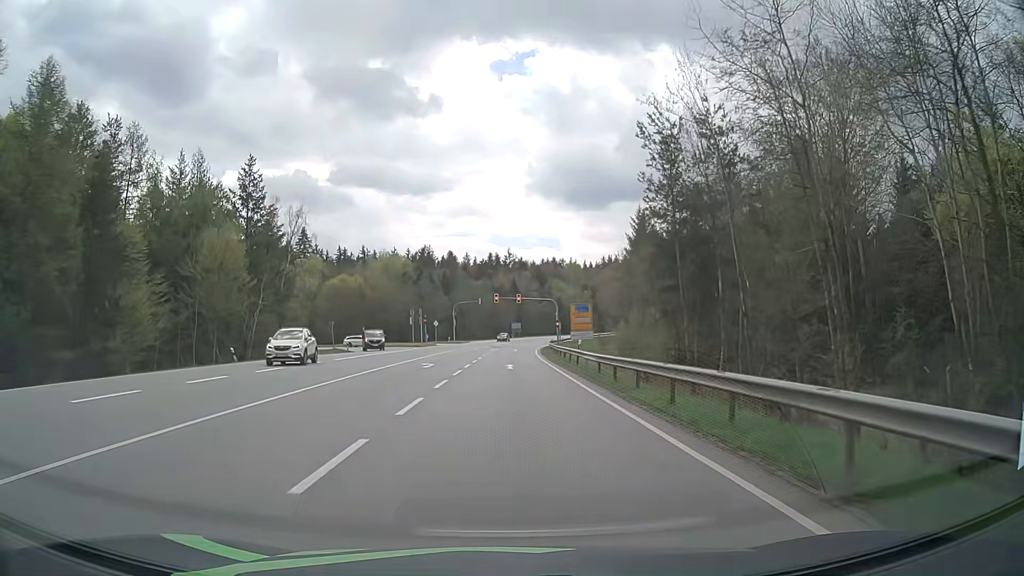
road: secondary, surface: asphalt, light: Day
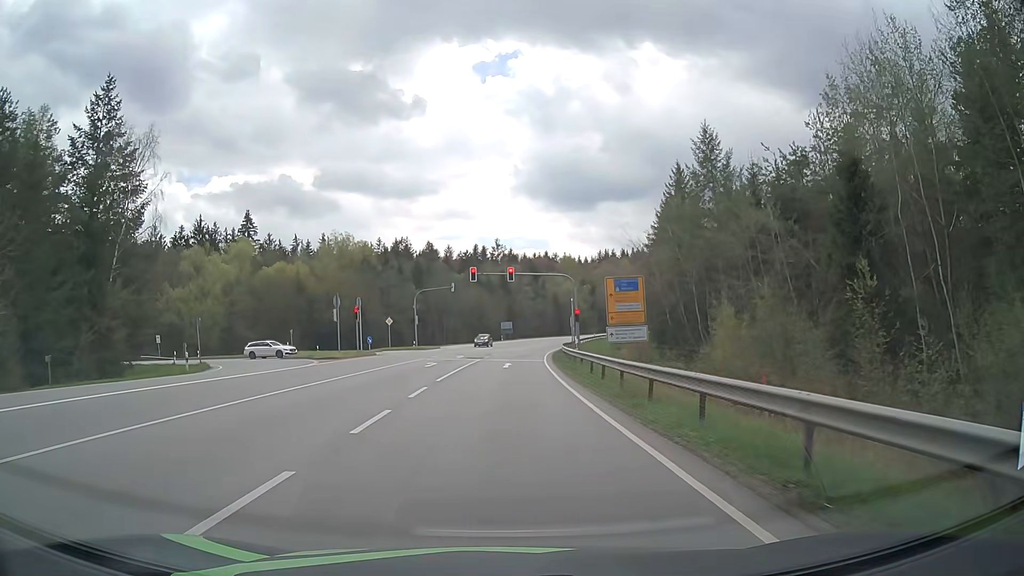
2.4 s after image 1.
(+0.3, +31.6) m; +1°
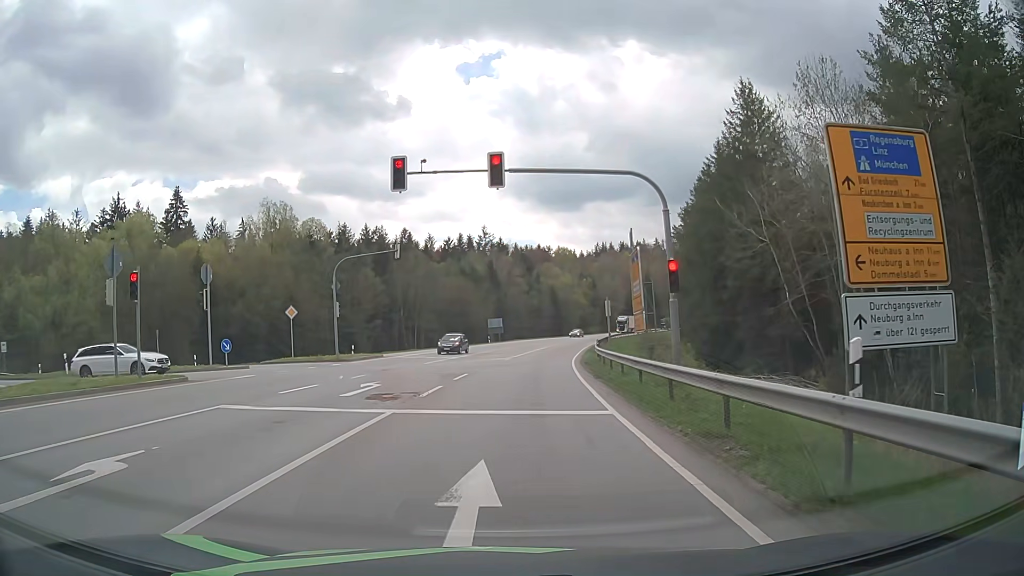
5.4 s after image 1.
(+0.2, +28.4) m; +1°
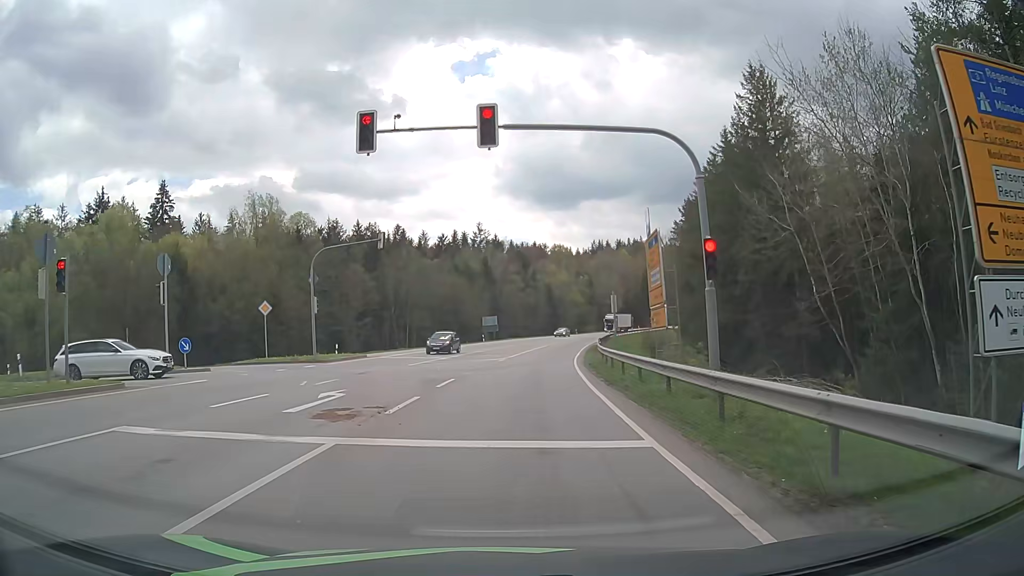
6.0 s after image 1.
(0.0, +3.5) m; 0°
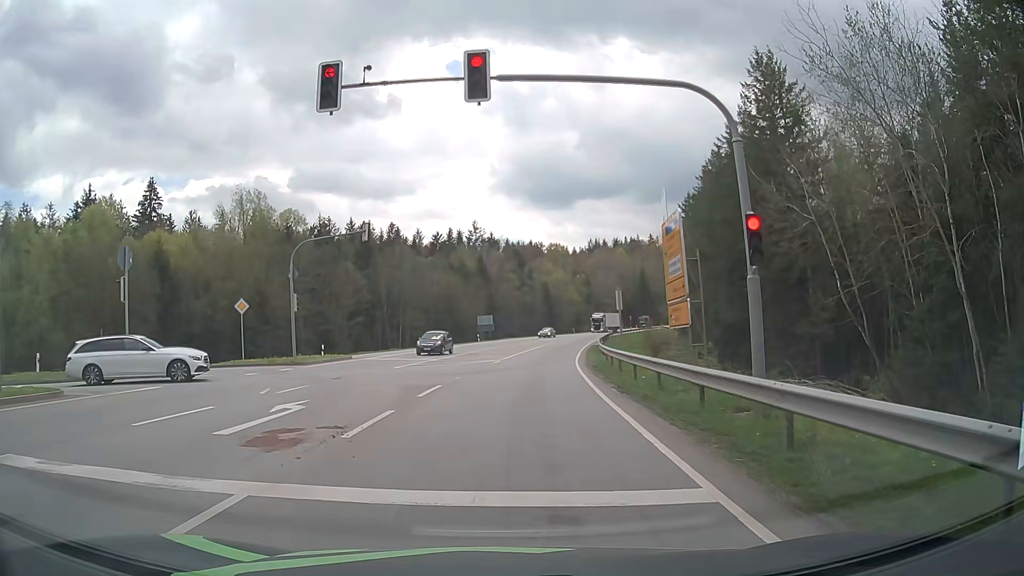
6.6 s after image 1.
(0.0, +2.6) m; +1°
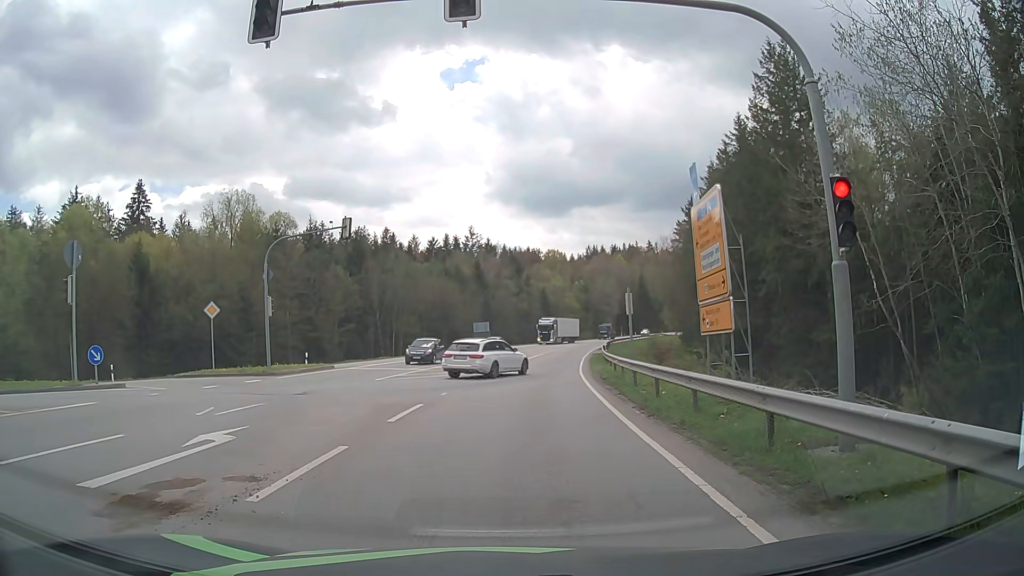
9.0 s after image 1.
(0.0, +3.0) m; +1°
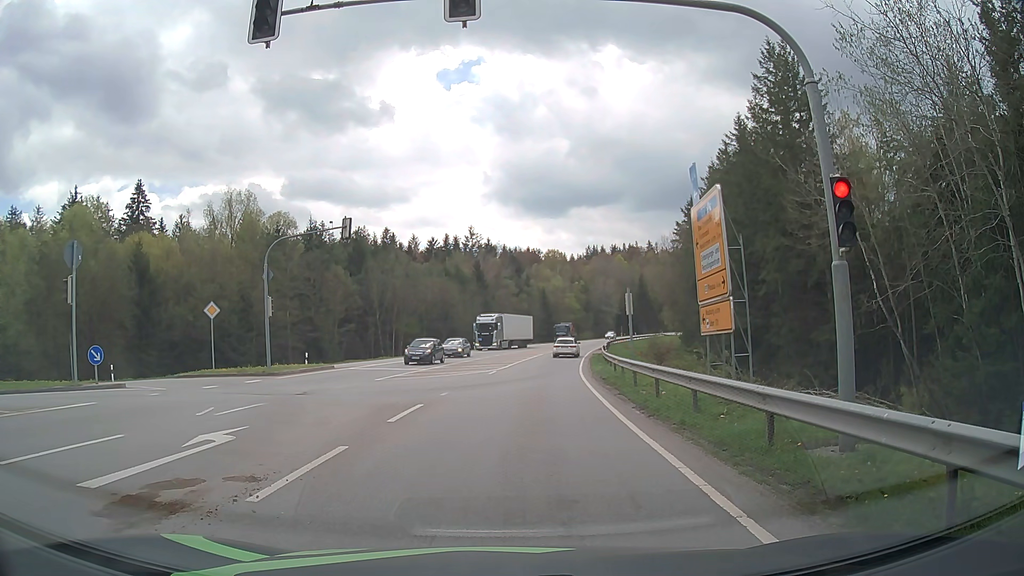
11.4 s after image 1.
(0.0, 0.0) m; 0°
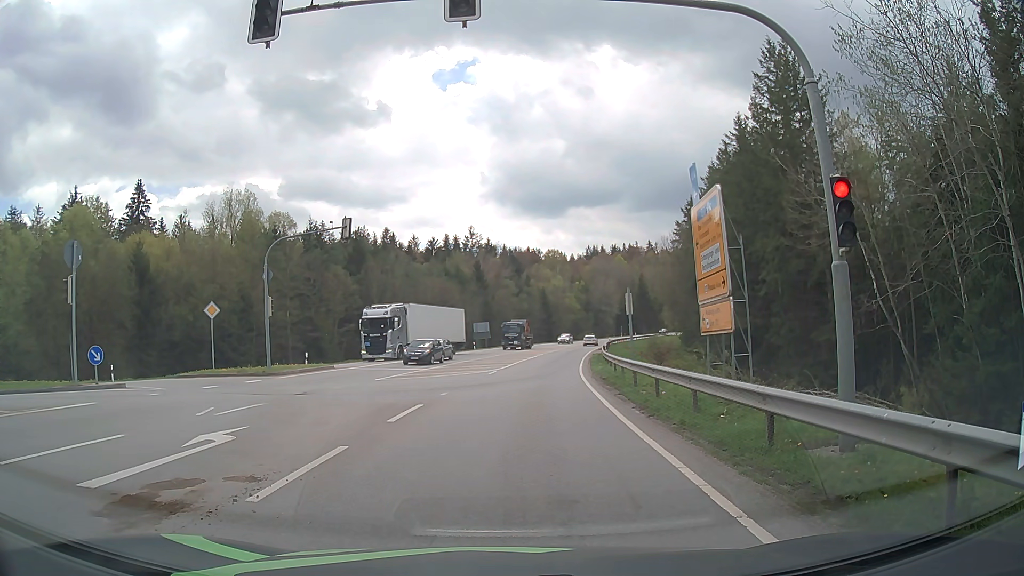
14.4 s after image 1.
(0.0, 0.0) m; 0°
(0, +10) (0, +20) (+1, +30) (+1, +40) (+2, +50) (+4, +60) (+5, +70) (+7, +80) (+9, +89) (+11, +99) m
